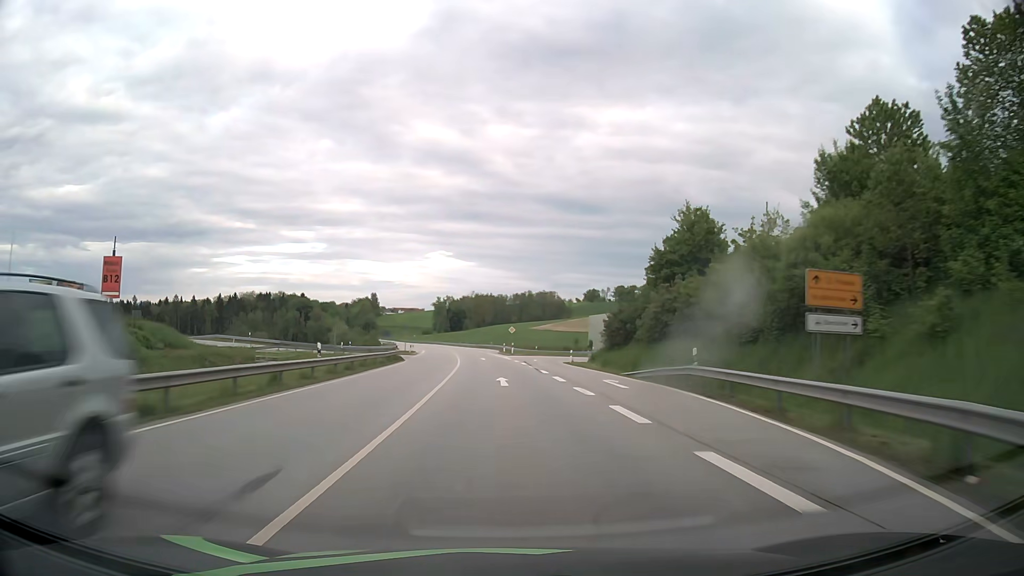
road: primary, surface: asphalt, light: Day
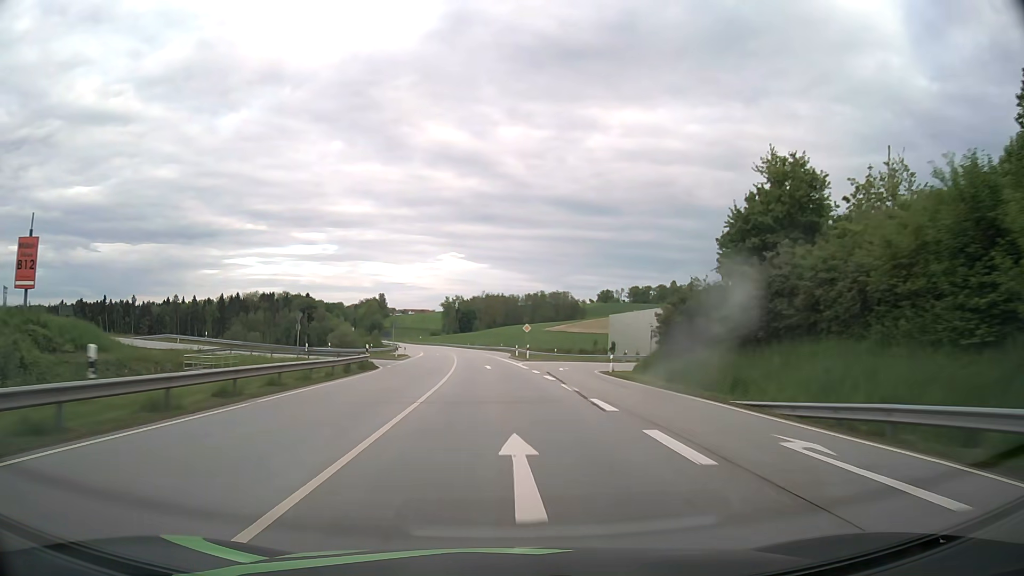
(-0.1, +15.8) m; -1°
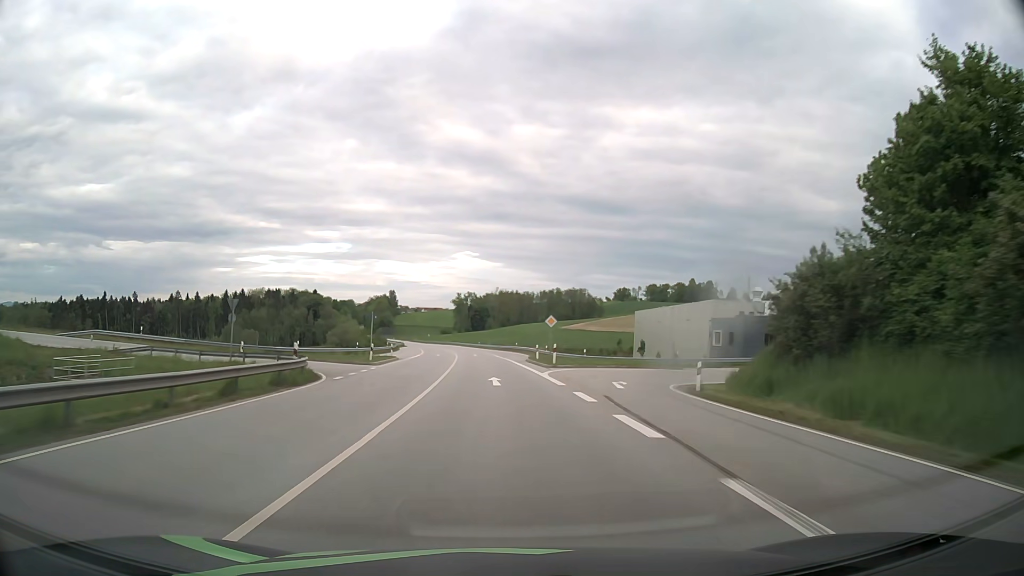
(-0.1, +15.8) m; -1°
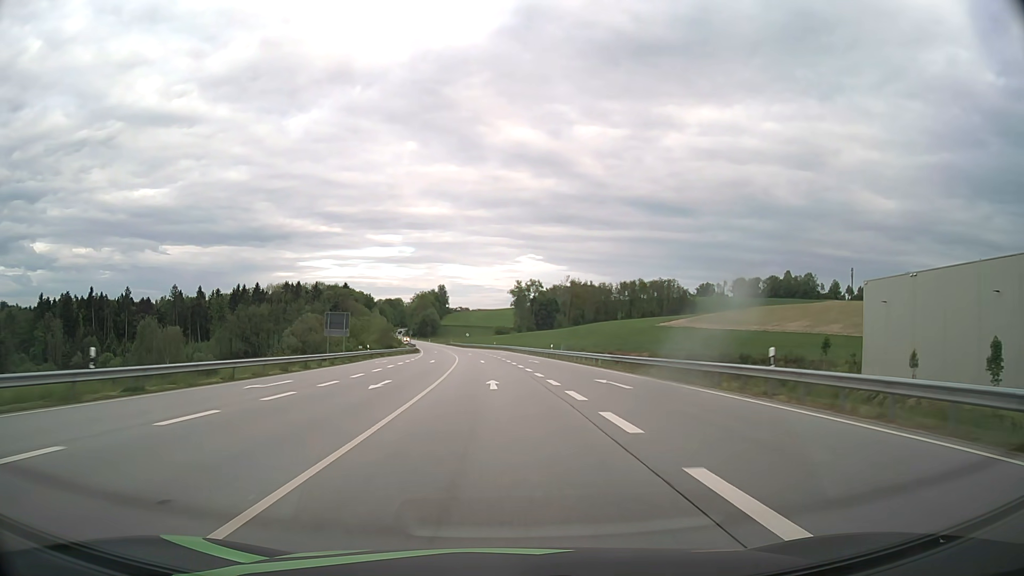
(-3.9, +78.9) m; -6°
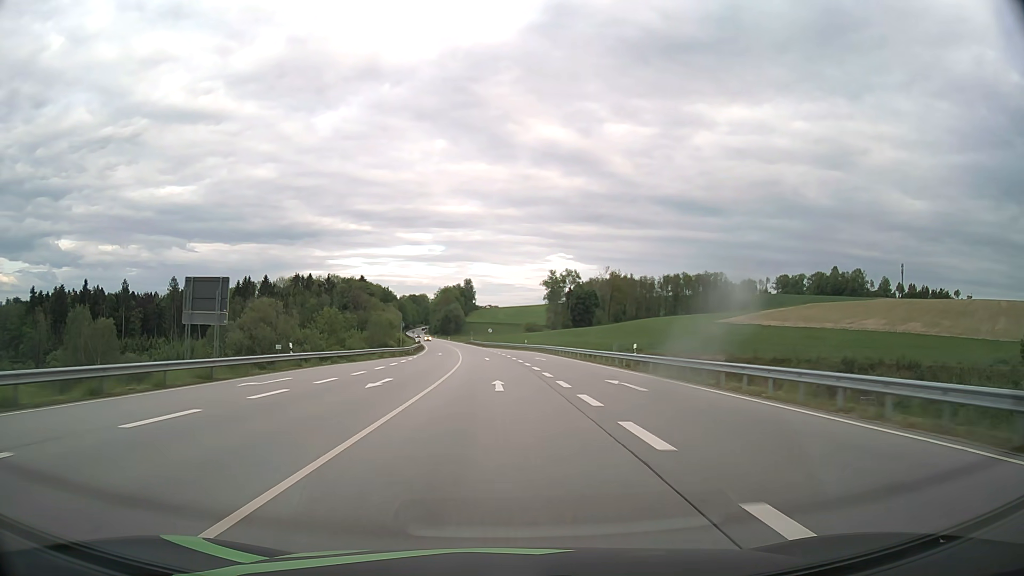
(-0.6, +31.6) m; -2°
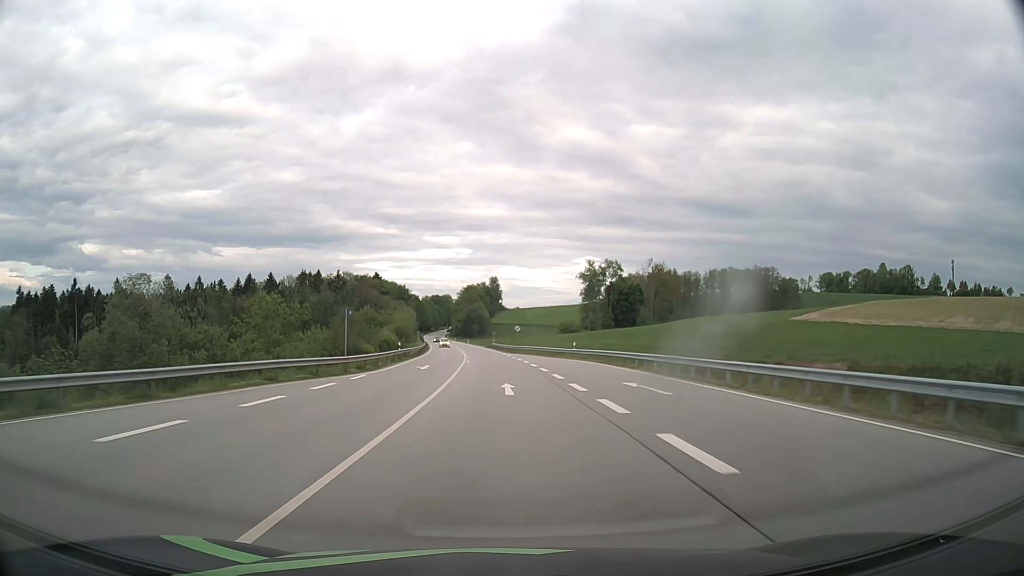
(-0.7, +31.6) m; -2°
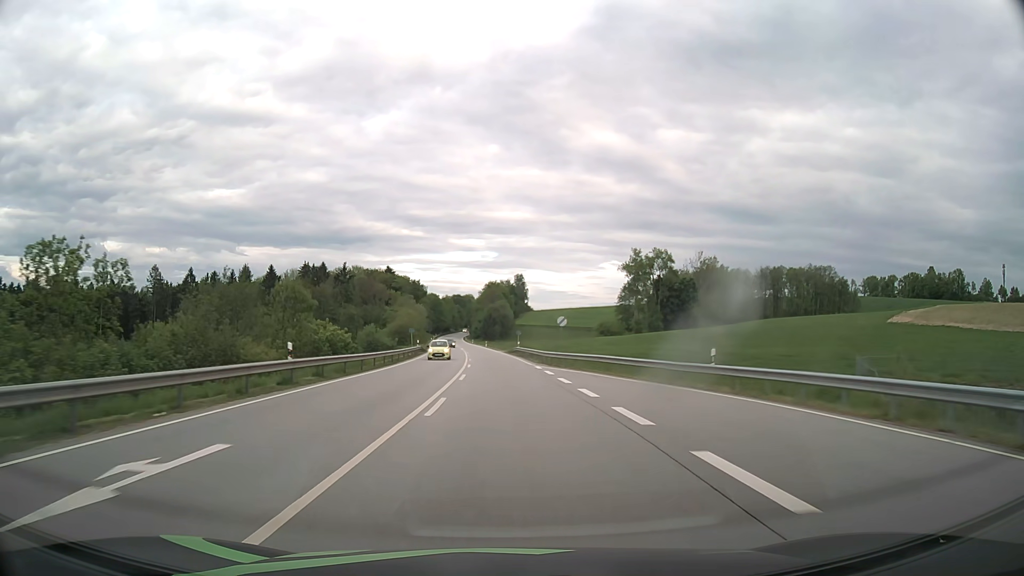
(-0.6, +31.6) m; -2°
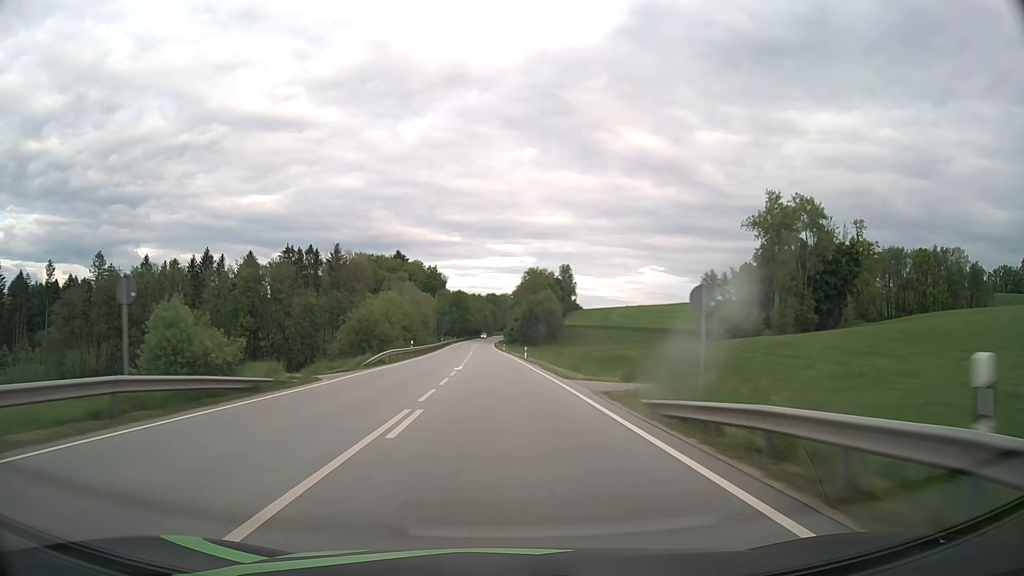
(-1.9, +63.1) m; -3°
(0, +10) (0, +20) (0, +30) (-1, +40) (-1, +50) (-1, +60) (-2, +70) (-2, +80) (-3, +90) (-3, +100) m
